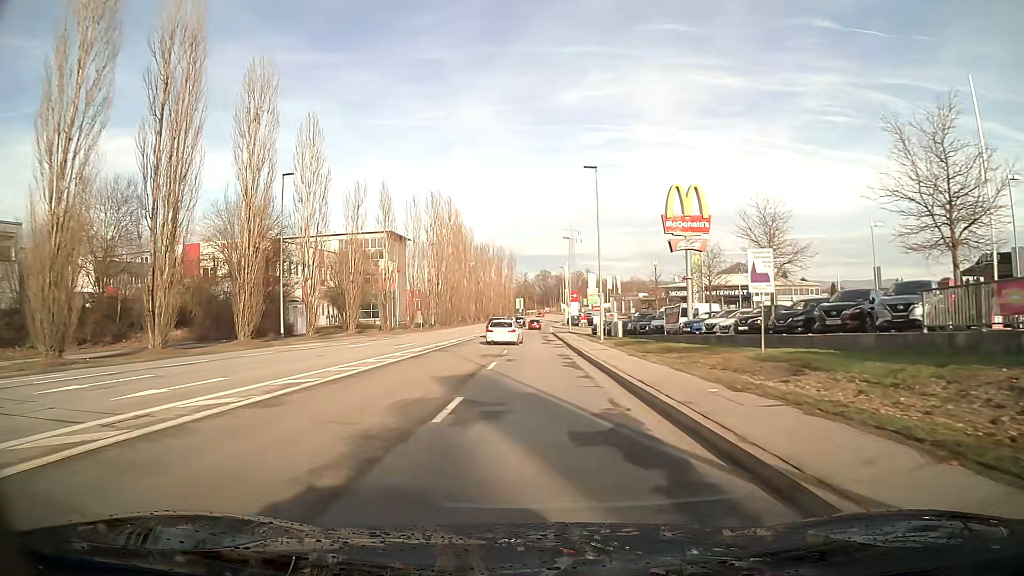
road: tertiary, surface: asphalt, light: Day
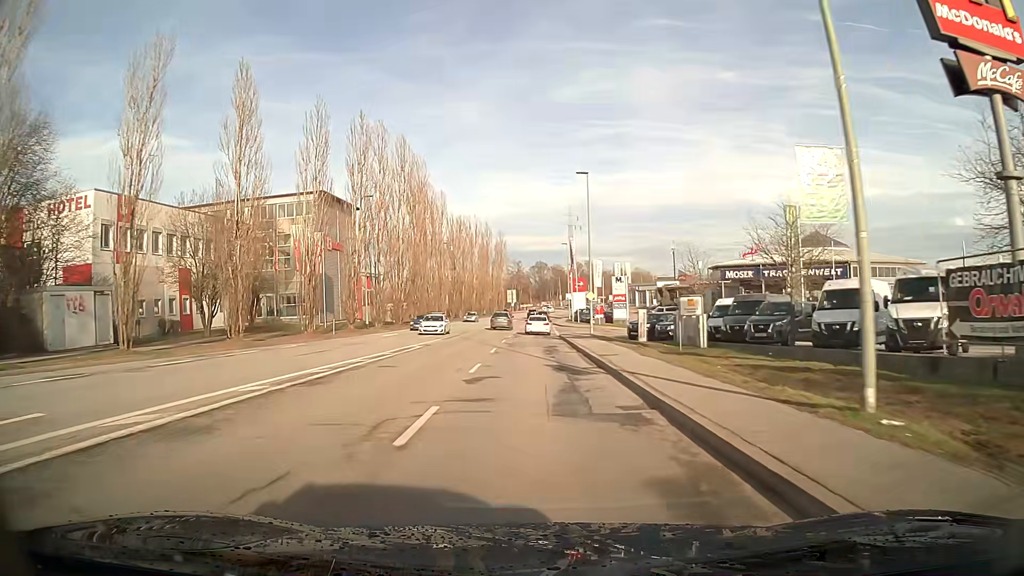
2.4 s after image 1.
(+0.1, +31.5) m; 0°
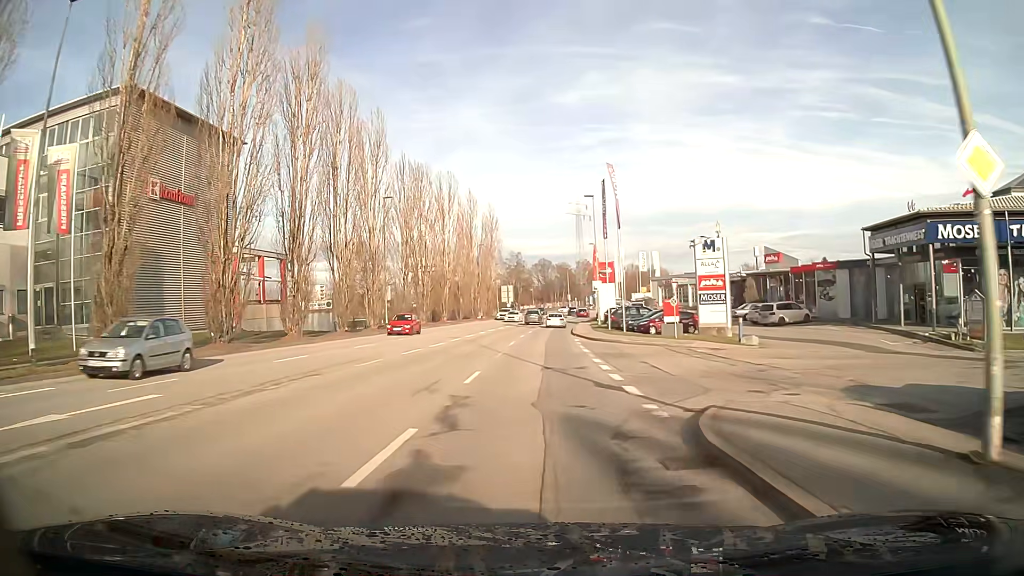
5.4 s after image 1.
(-0.1, +37.7) m; 0°
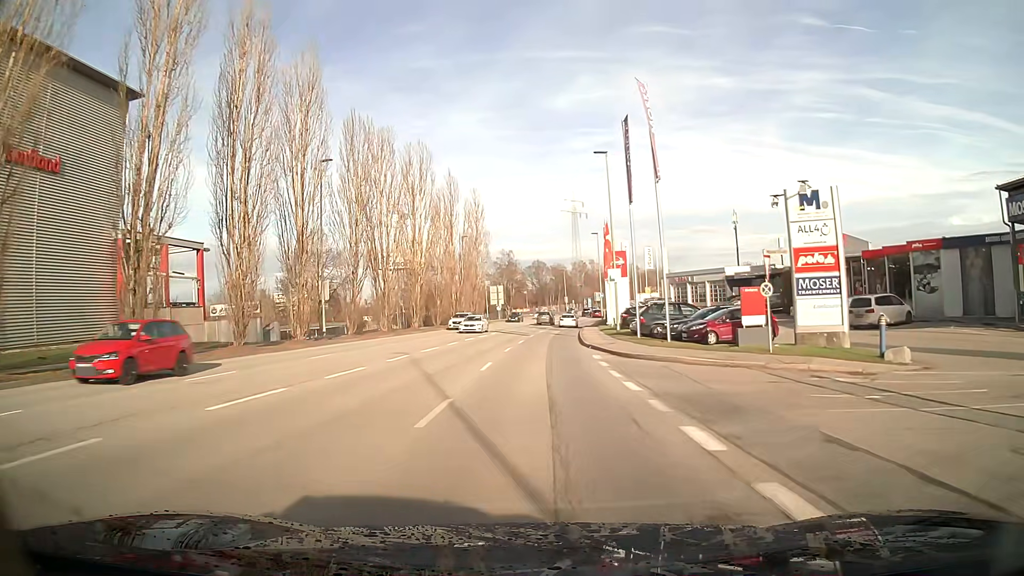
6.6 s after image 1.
(+0.1, +14.8) m; +1°
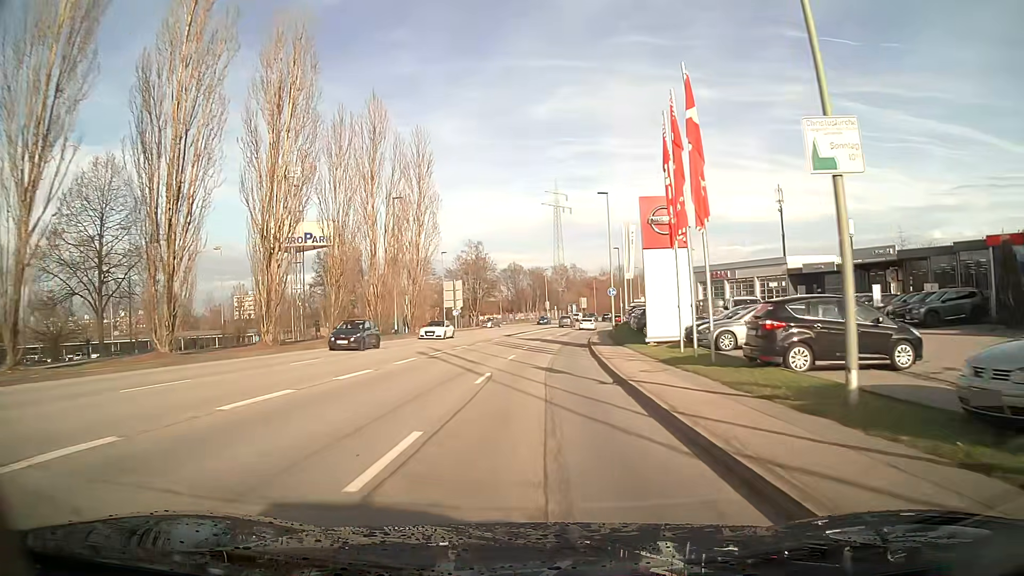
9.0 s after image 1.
(+0.5, +29.6) m; +2°
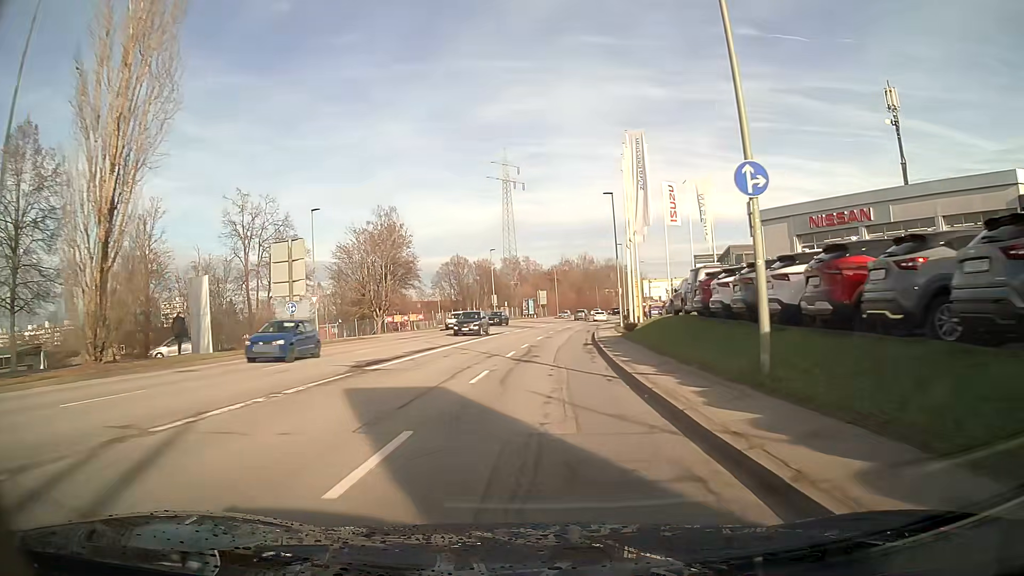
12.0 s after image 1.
(+1.2, +38.0) m; +4°
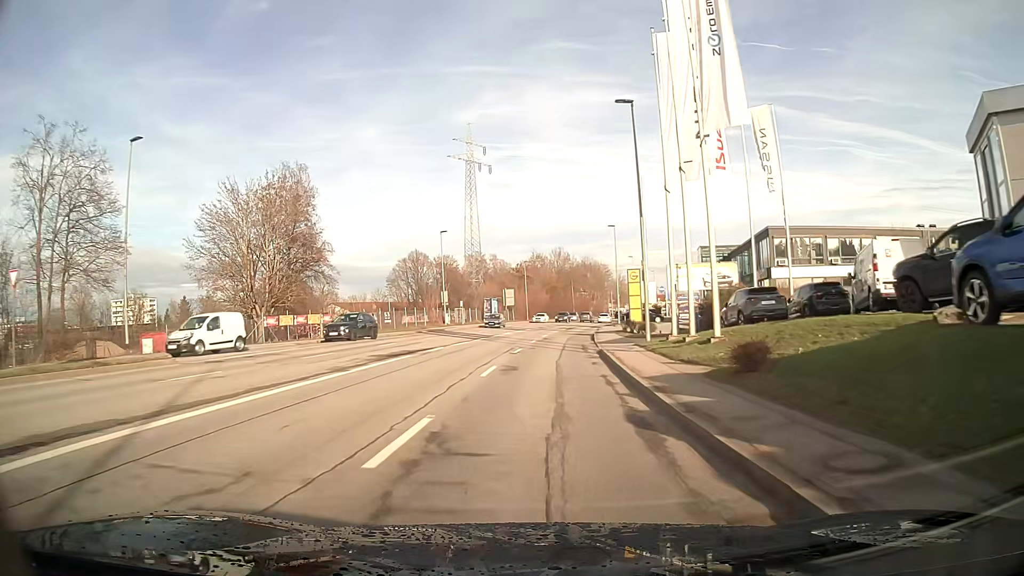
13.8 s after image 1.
(+0.4, +23.3) m; +3°
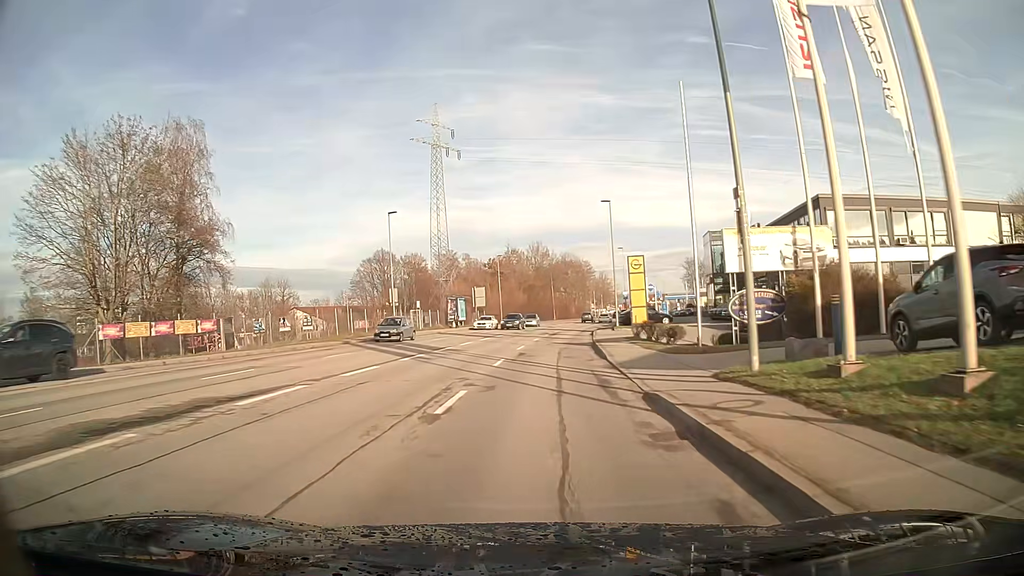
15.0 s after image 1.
(+0.3, +15.7) m; +2°
